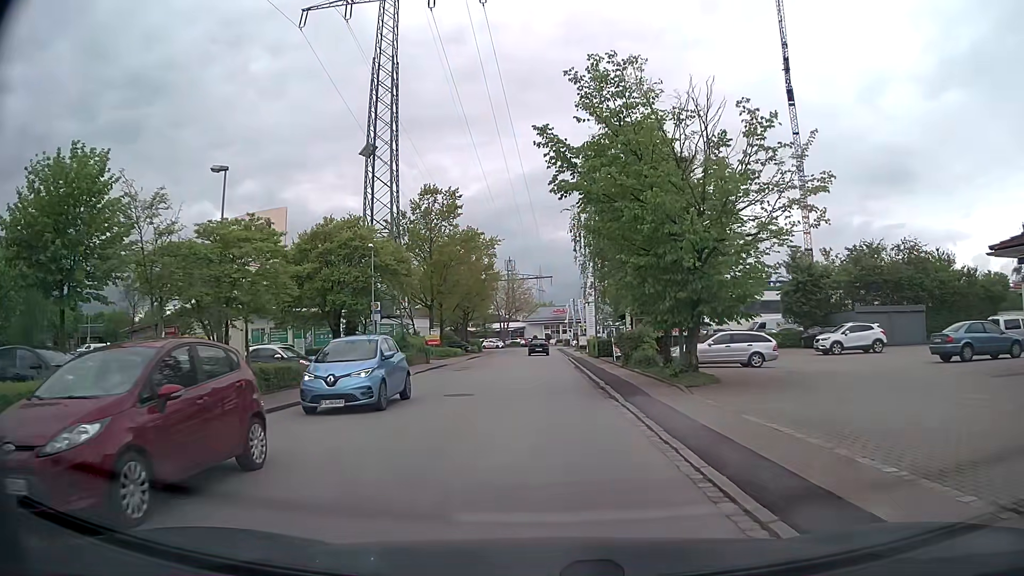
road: residential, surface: asphalt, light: Day
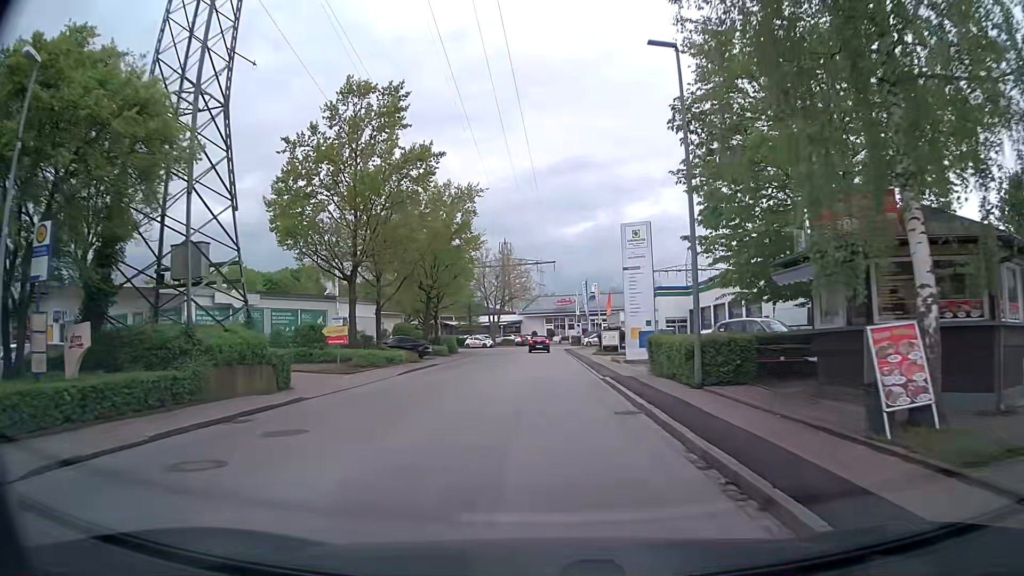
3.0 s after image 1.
(+0.3, +25.7) m; +1°
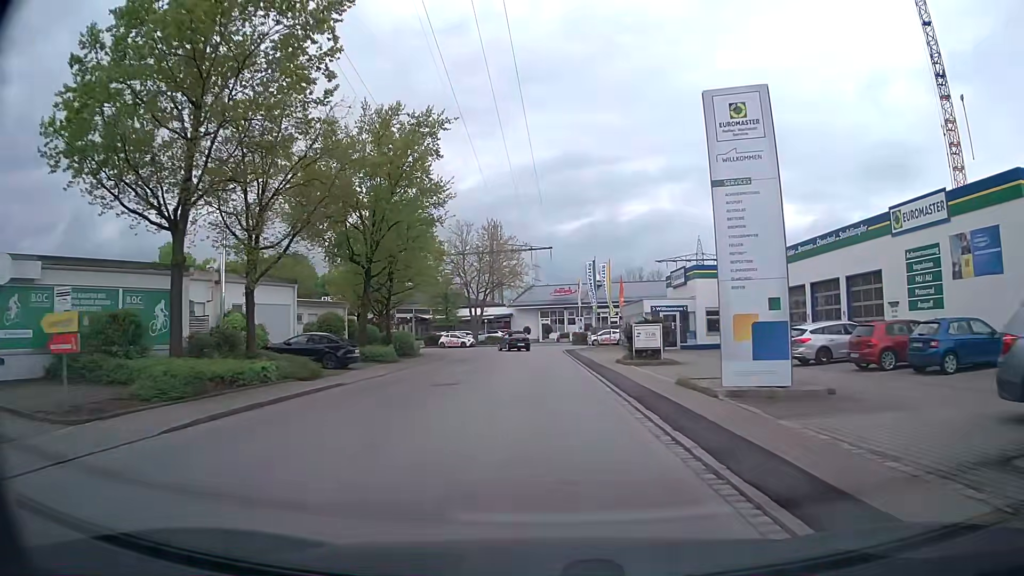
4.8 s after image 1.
(+0.1, +17.2) m; 0°
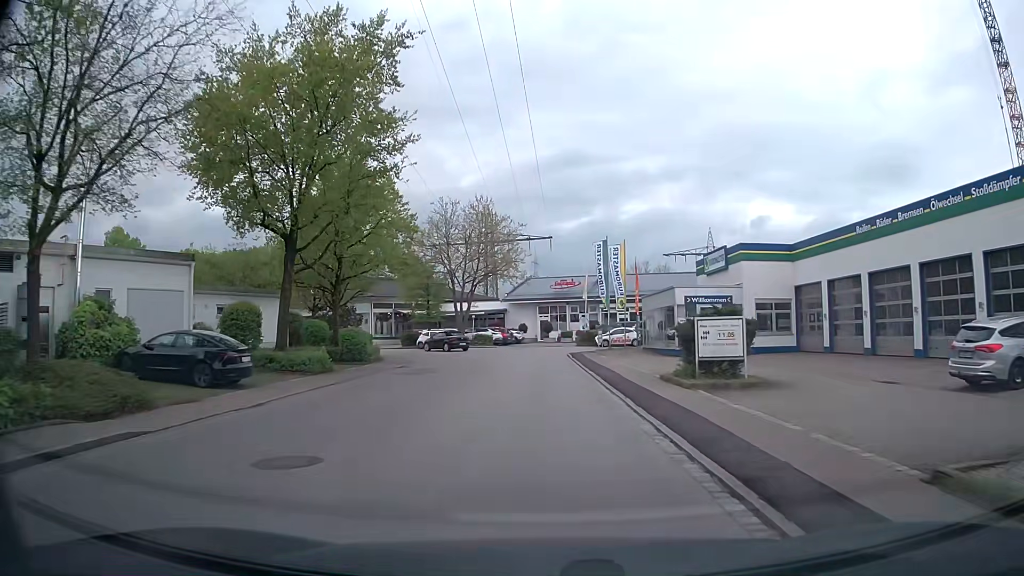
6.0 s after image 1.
(+0.1, +11.0) m; 0°
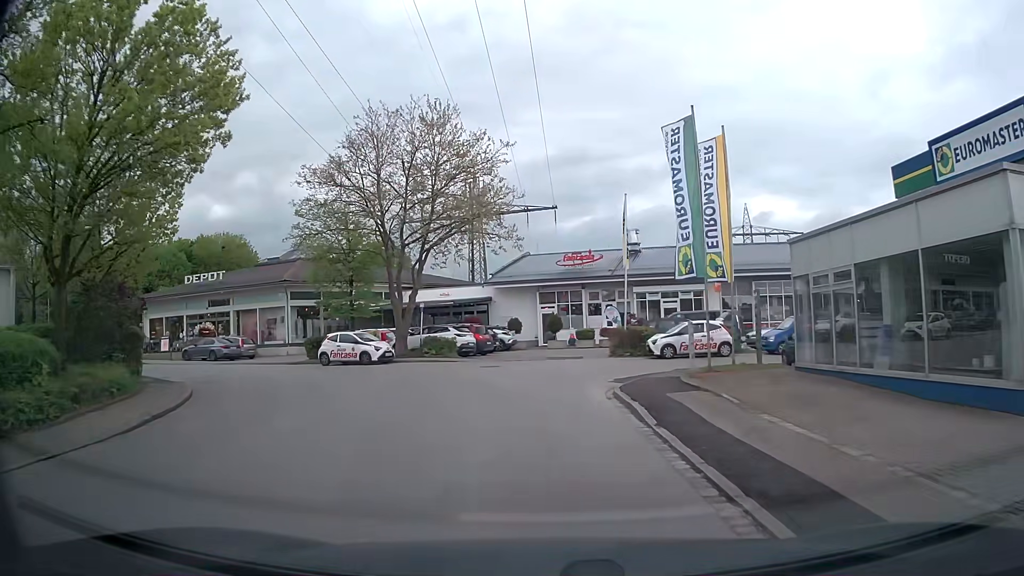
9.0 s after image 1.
(+0.2, +25.2) m; +1°
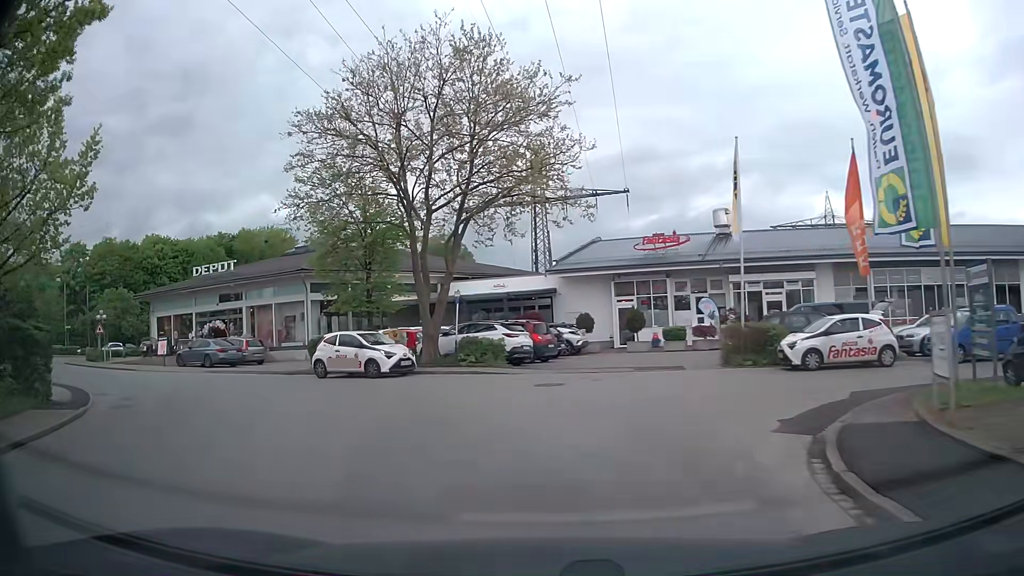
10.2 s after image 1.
(-0.3, +8.8) m; -5°
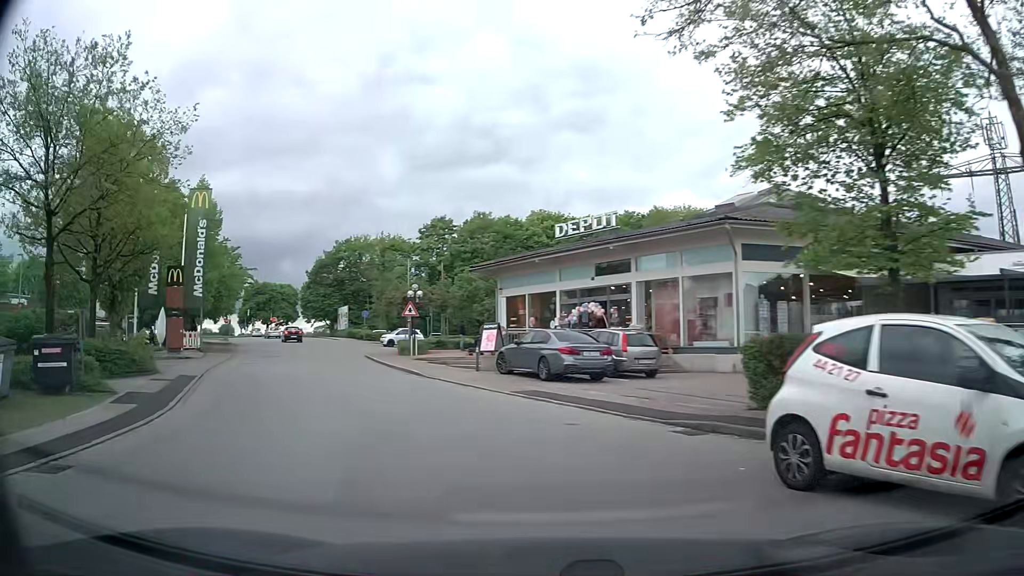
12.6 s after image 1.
(-4.8, +15.8) m; -37°
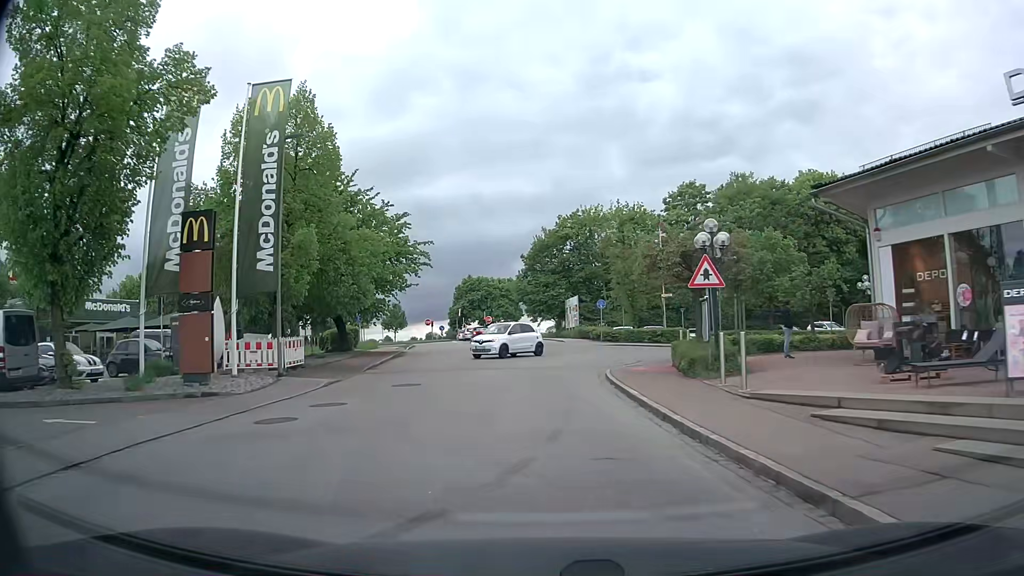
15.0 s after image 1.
(-4.5, +19.2) m; -19°
(0, +10) (-1, +20) (-2, +30) (-3, +40) (-5, +50) (-6, +60) (-8, +69) (-10, +79) (-12, +89) (-17, +98) m
